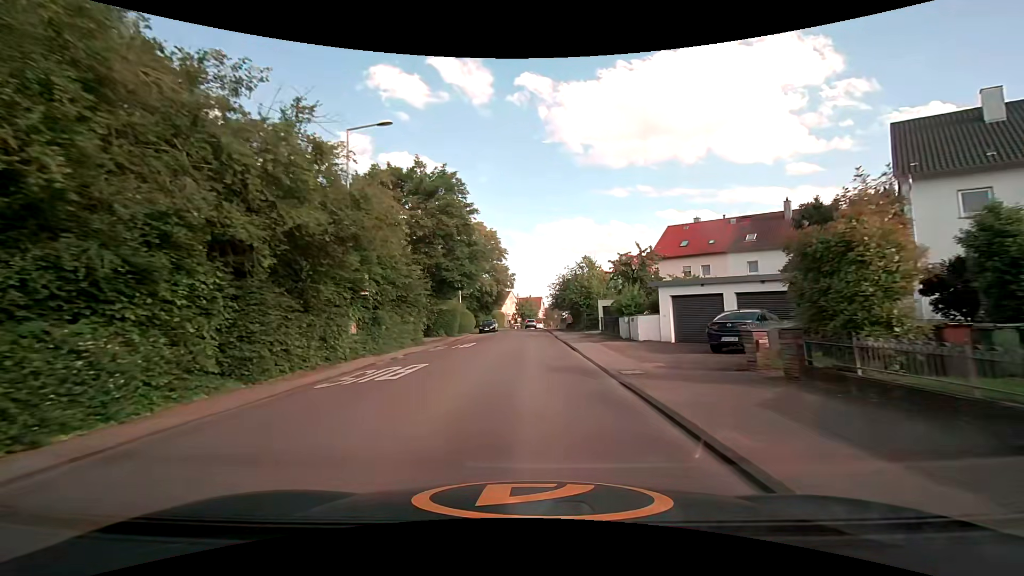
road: tertiary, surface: asphalt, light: Day
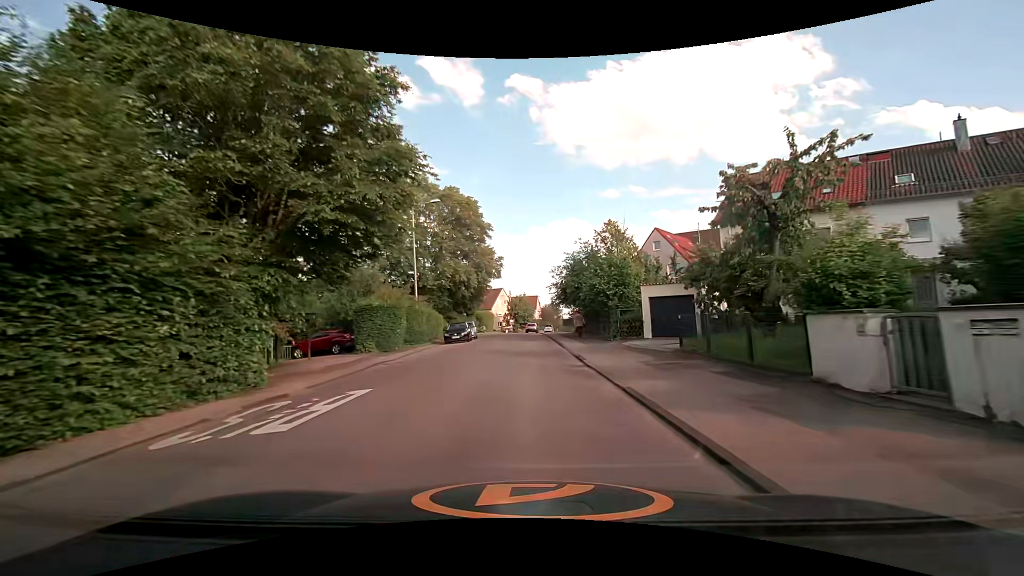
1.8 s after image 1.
(+0.2, +19.4) m; +1°
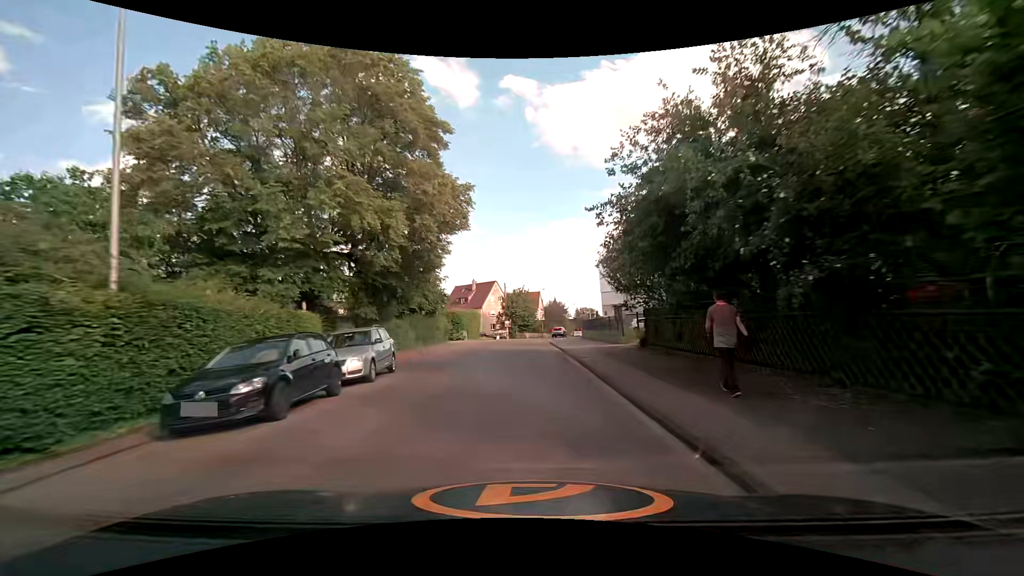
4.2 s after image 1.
(+0.1, +26.5) m; 0°
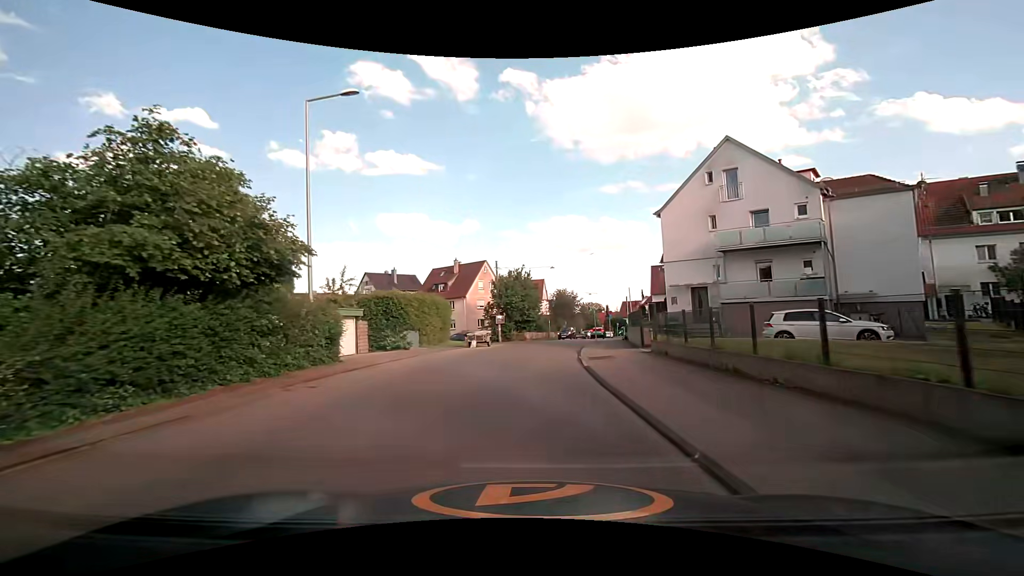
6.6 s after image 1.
(-0.2, +25.9) m; 0°
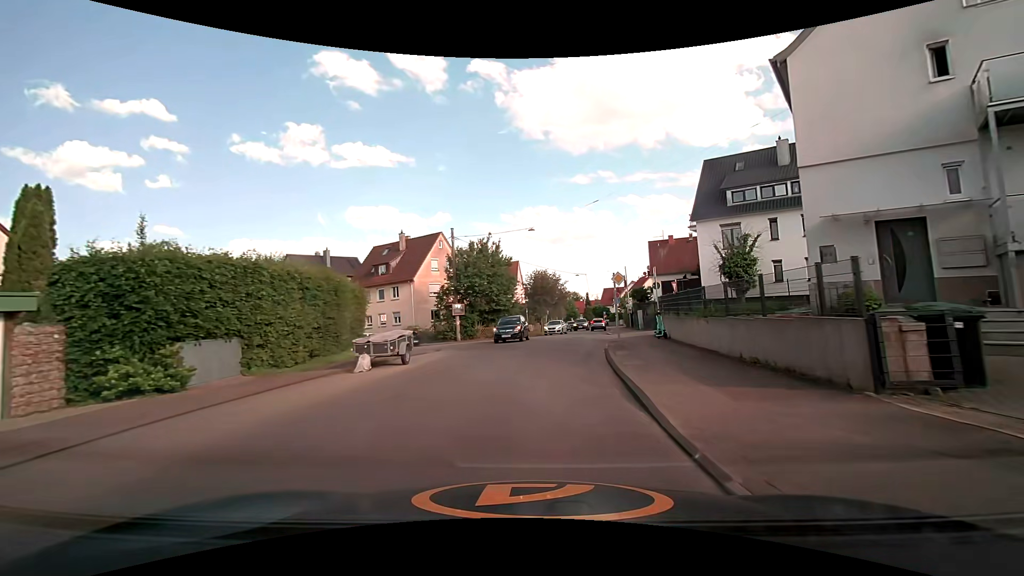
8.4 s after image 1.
(+0.2, +17.6) m; +2°
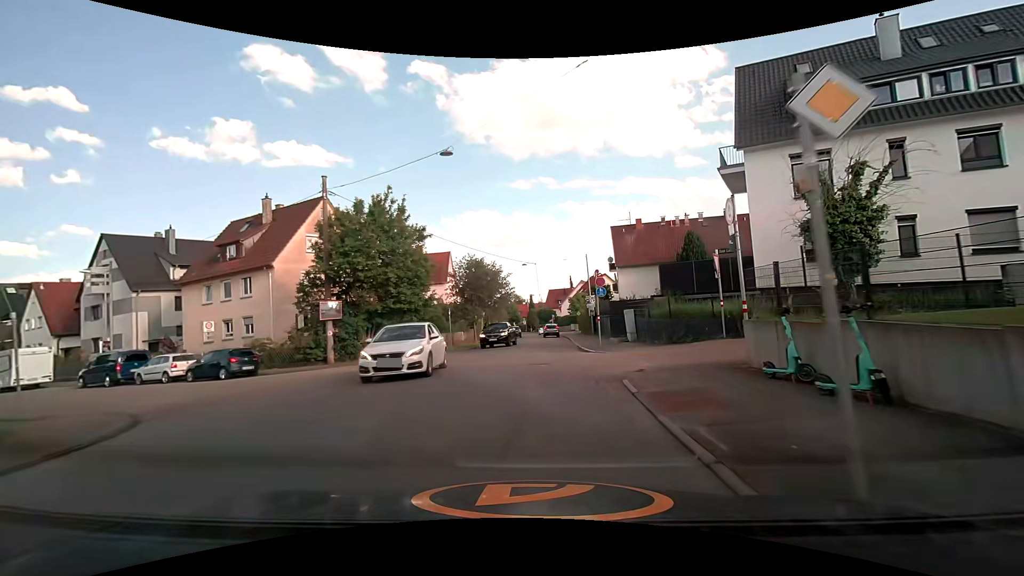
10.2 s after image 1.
(+0.8, +17.0) m; +6°
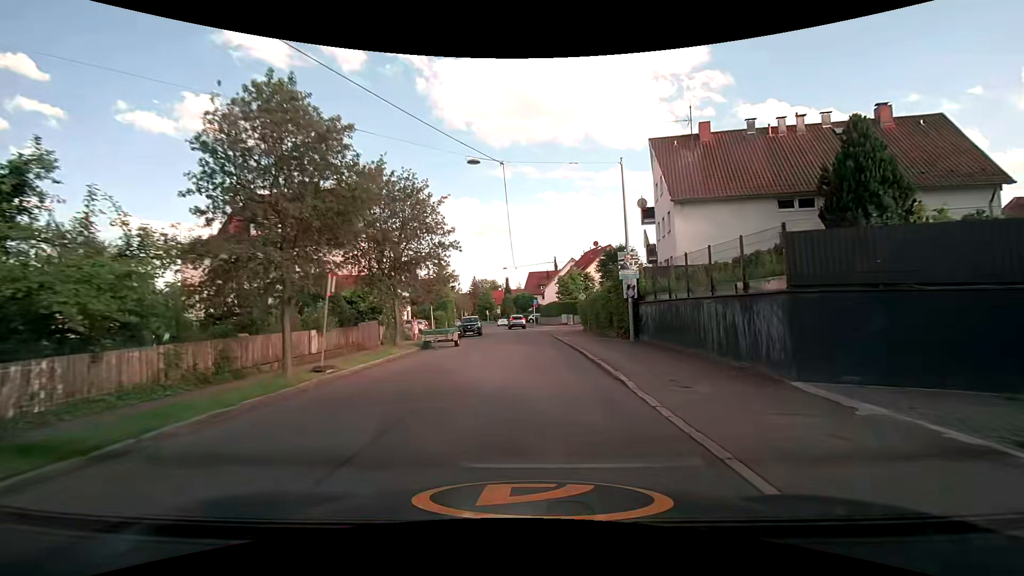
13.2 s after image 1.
(+1.0, +28.8) m; +3°
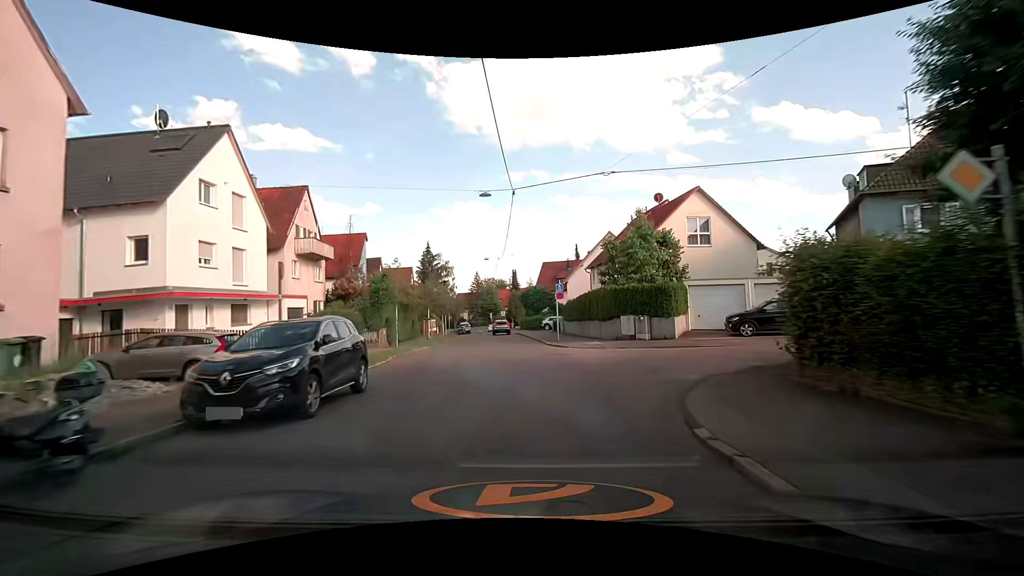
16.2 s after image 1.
(-0.1, +31.9) m; -2°
(0, +10) (0, +20) (-1, +30) (-1, +40) (-2, +50) (-3, +60) (-4, +70) (-5, +80) (-6, +90) (-7, +100) m
